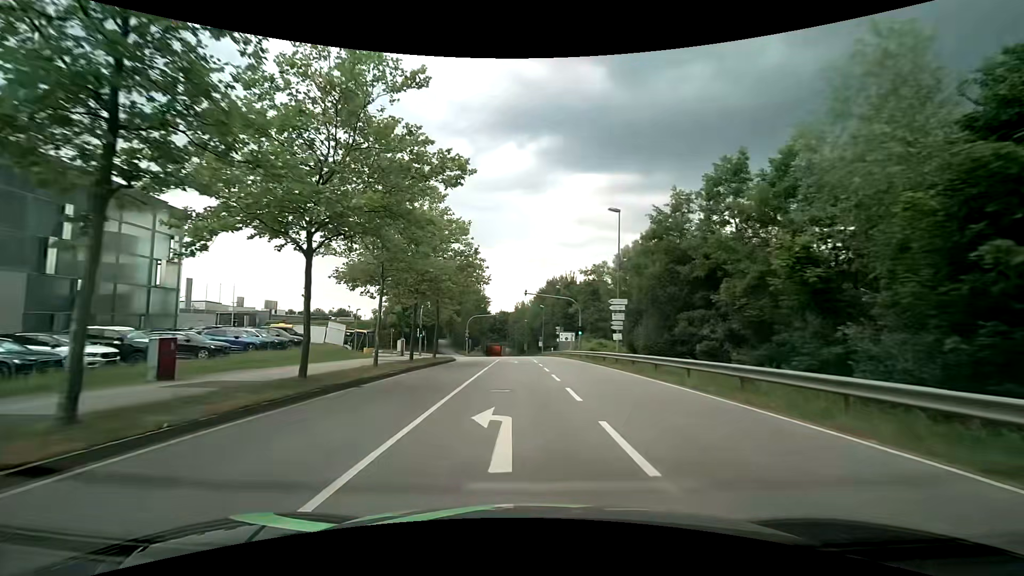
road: secondary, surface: asphalt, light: Day
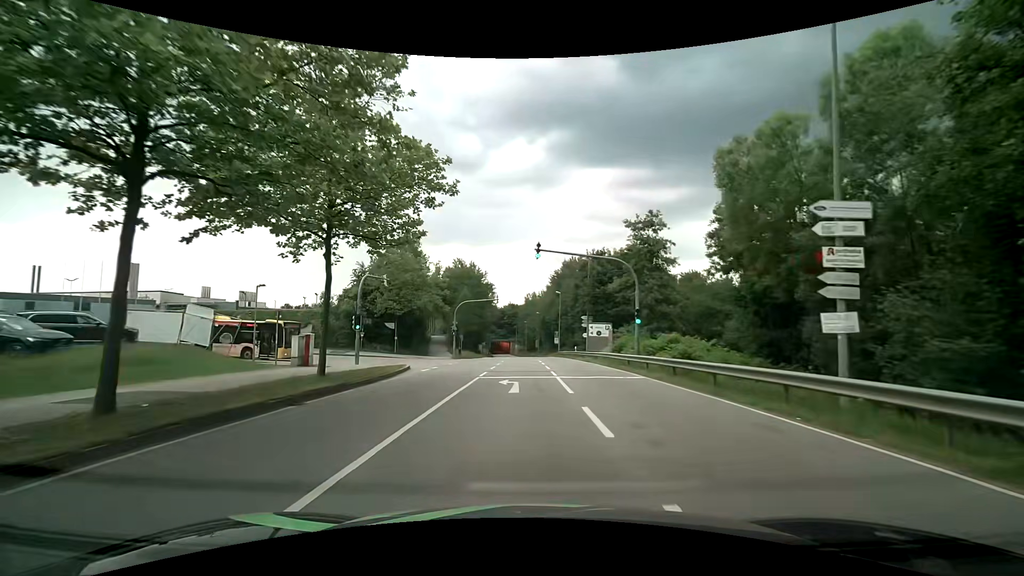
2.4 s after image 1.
(-0.2, +22.0) m; -1°
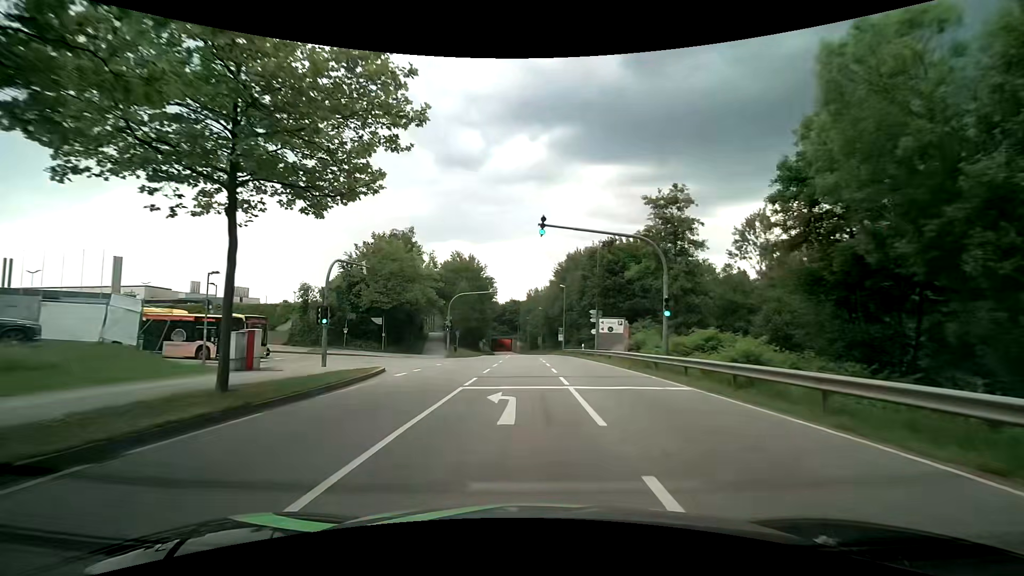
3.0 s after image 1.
(0.0, +5.2) m; -1°
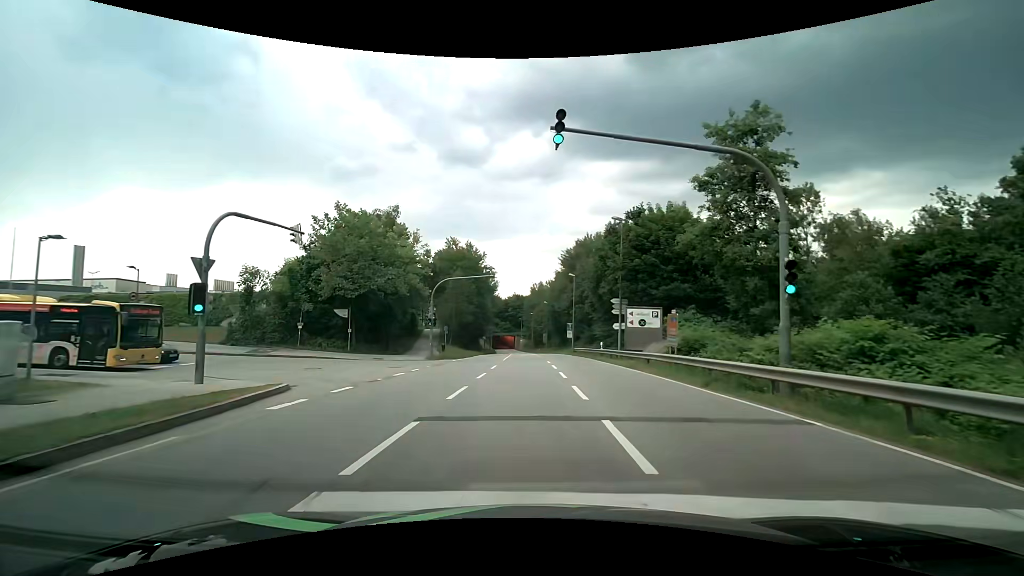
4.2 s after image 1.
(0.0, +9.8) m; 0°
(0, +10) (0, +20) (-5, +28) (-15, +30) (-25, +31) (-35, +31) (-45, +31) (-55, +31) (-65, +31) (-75, +30) m
